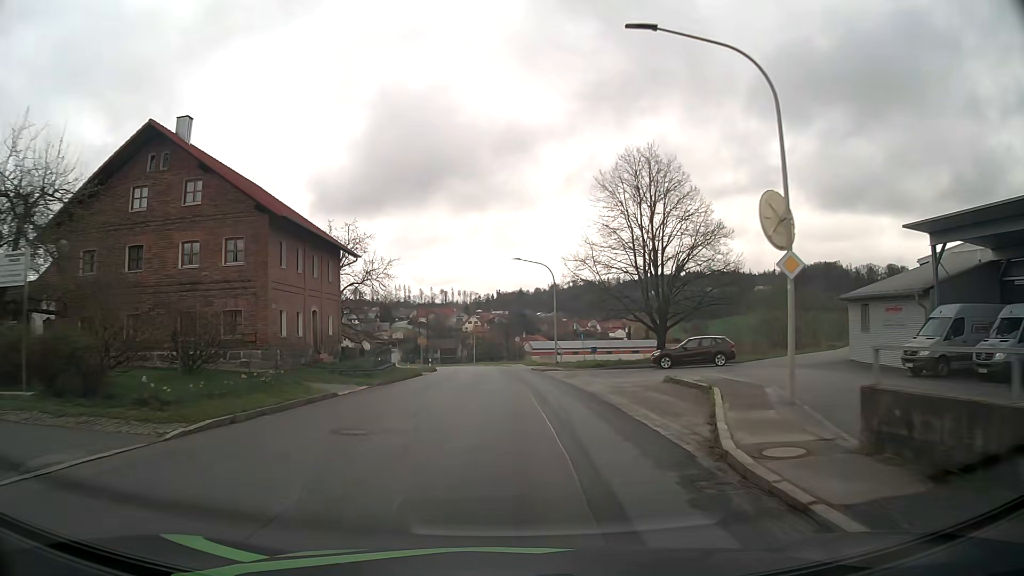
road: tertiary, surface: asphalt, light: Day
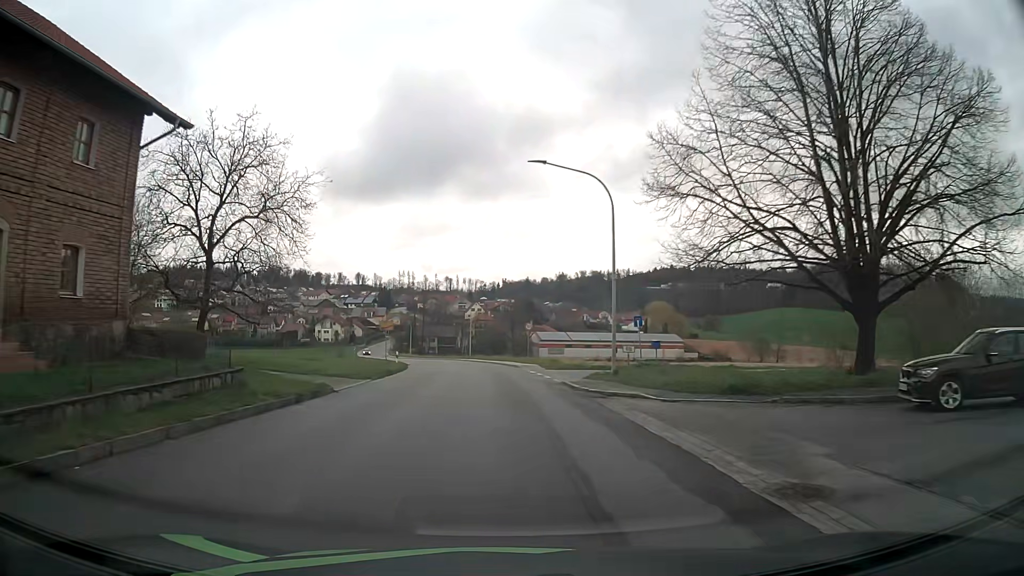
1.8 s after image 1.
(-0.3, +23.3) m; -1°
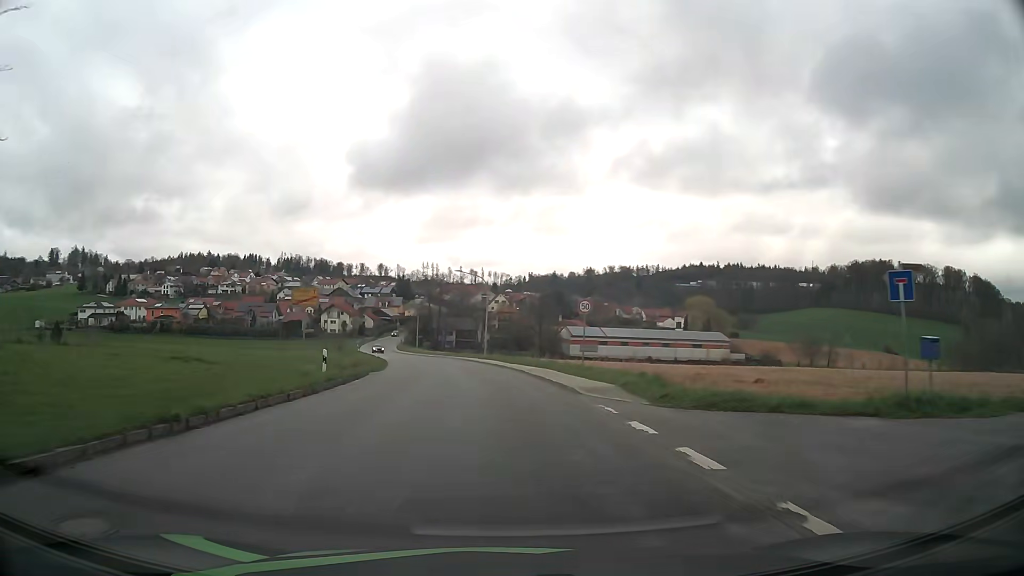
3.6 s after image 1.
(-0.3, +23.4) m; -2°
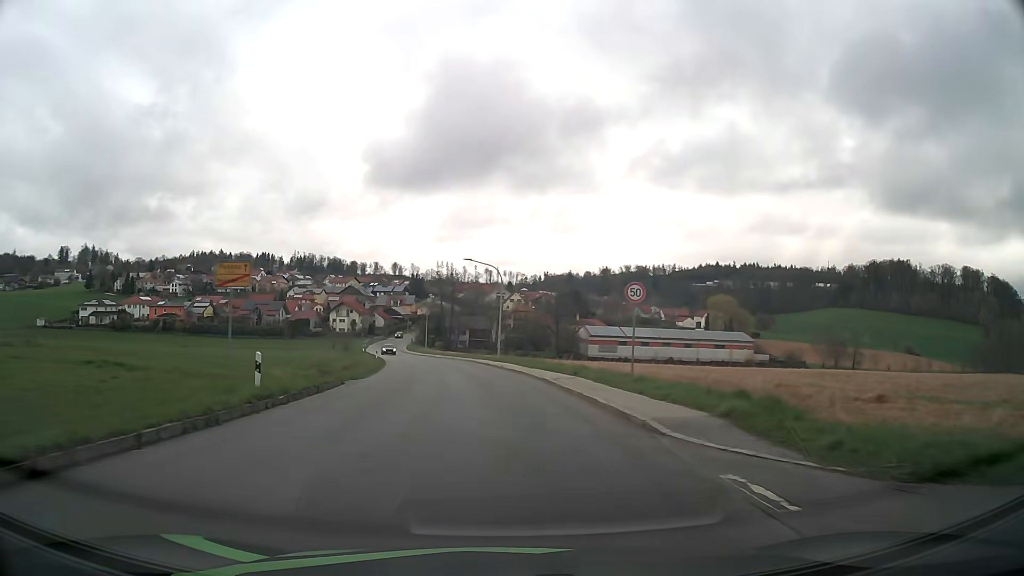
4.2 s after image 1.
(0.0, +7.7) m; -1°
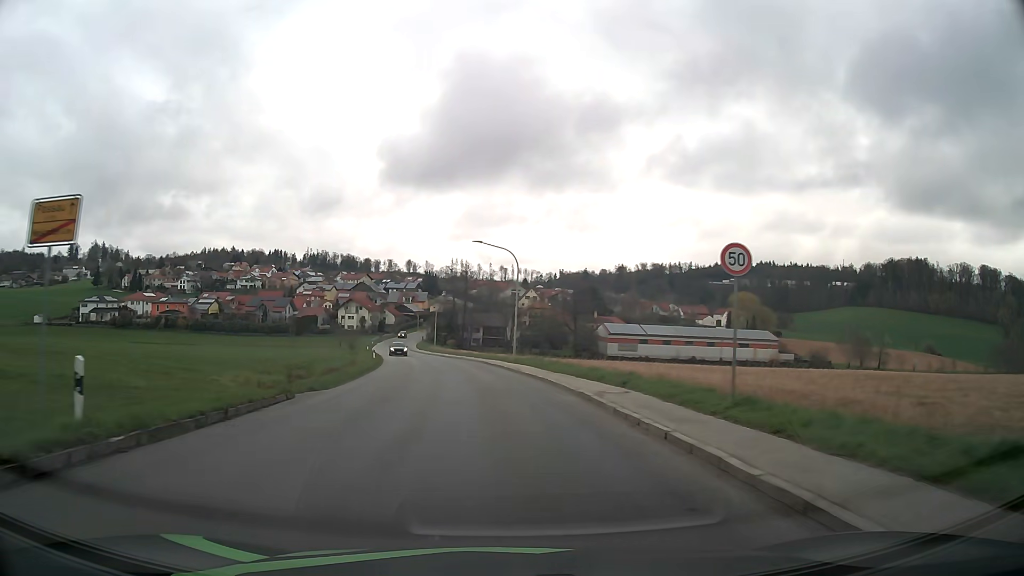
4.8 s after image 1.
(-0.1, +7.7) m; -1°
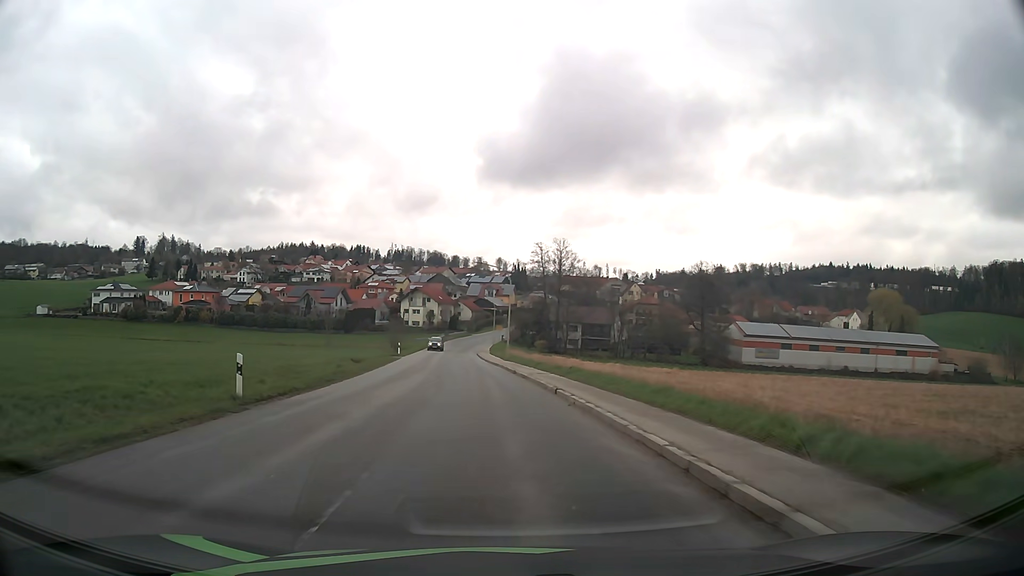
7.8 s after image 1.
(-2.4, +39.0) m; -8°
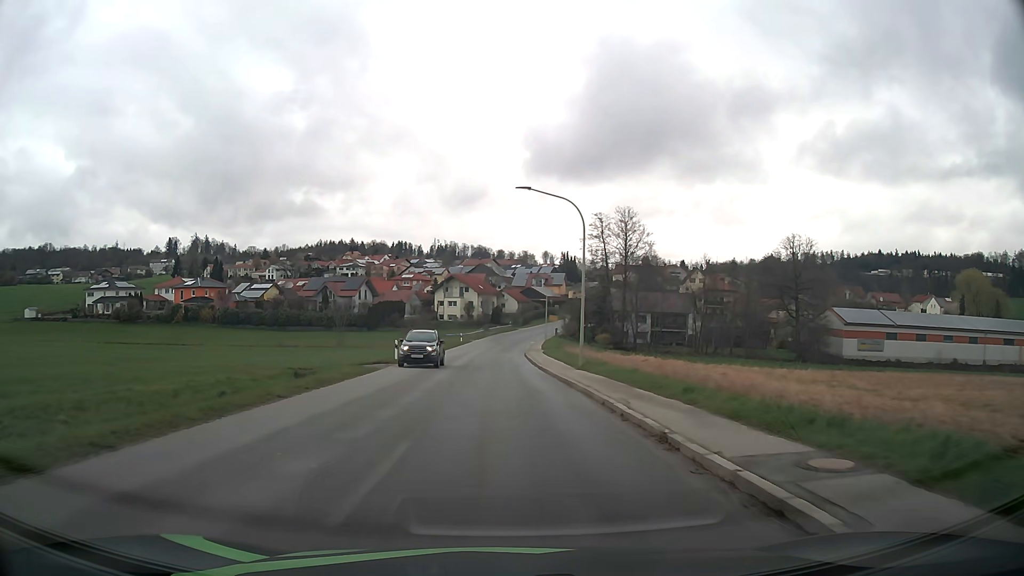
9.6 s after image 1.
(-0.8, +23.6) m; -3°
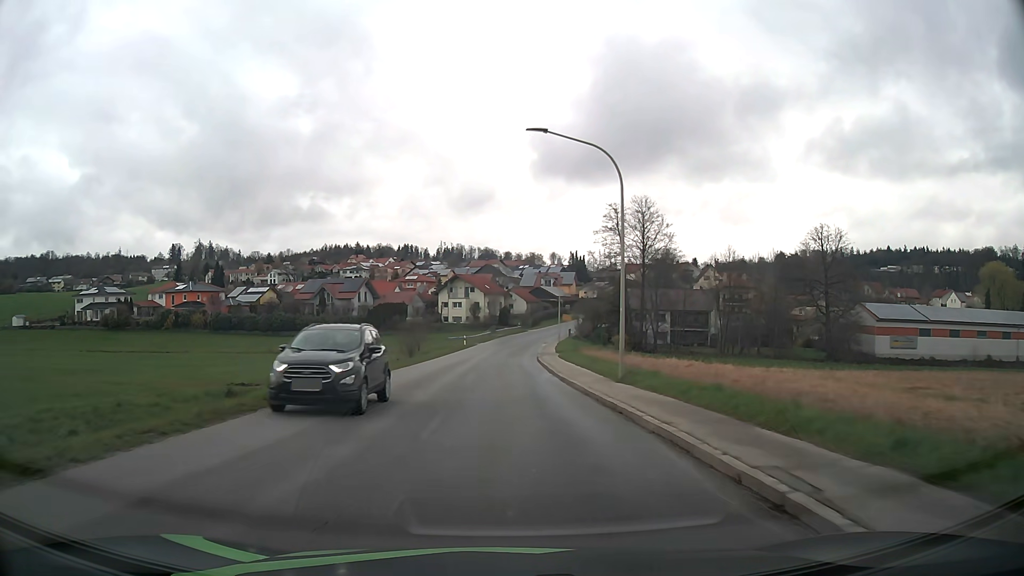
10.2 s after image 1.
(-0.1, +7.9) m; -1°
